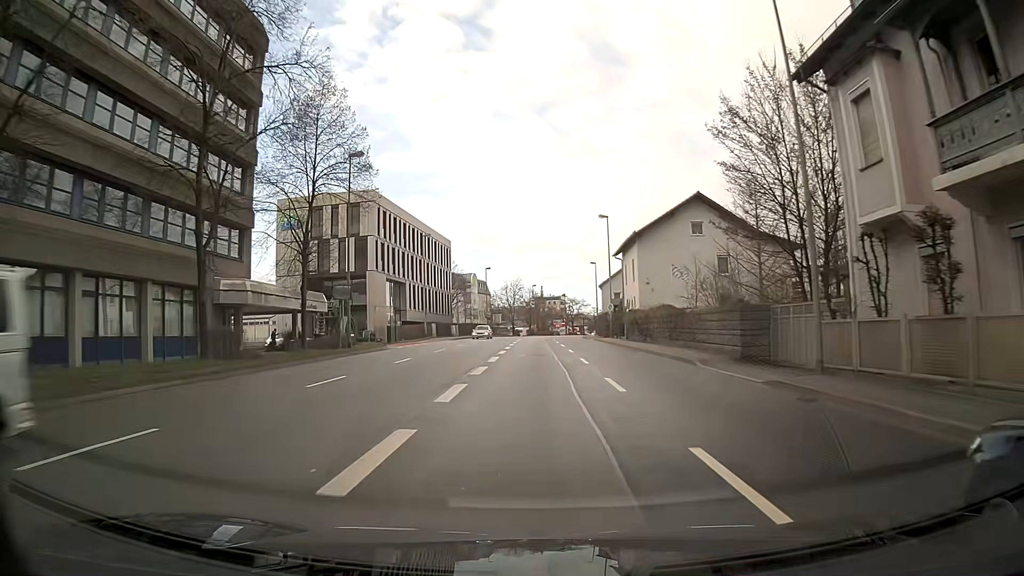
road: primary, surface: asphalt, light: Day
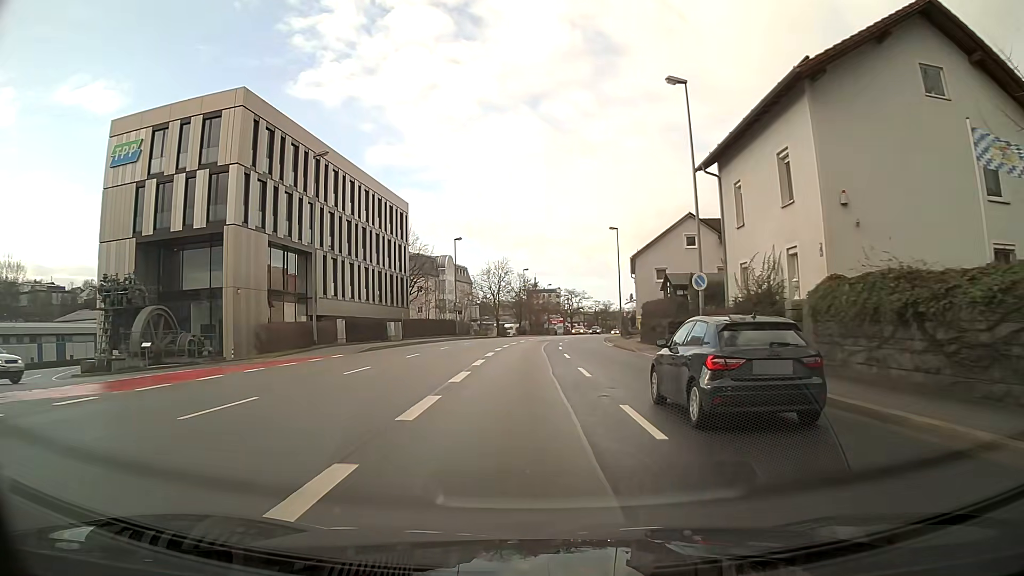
(+0.3, +32.3) m; 0°
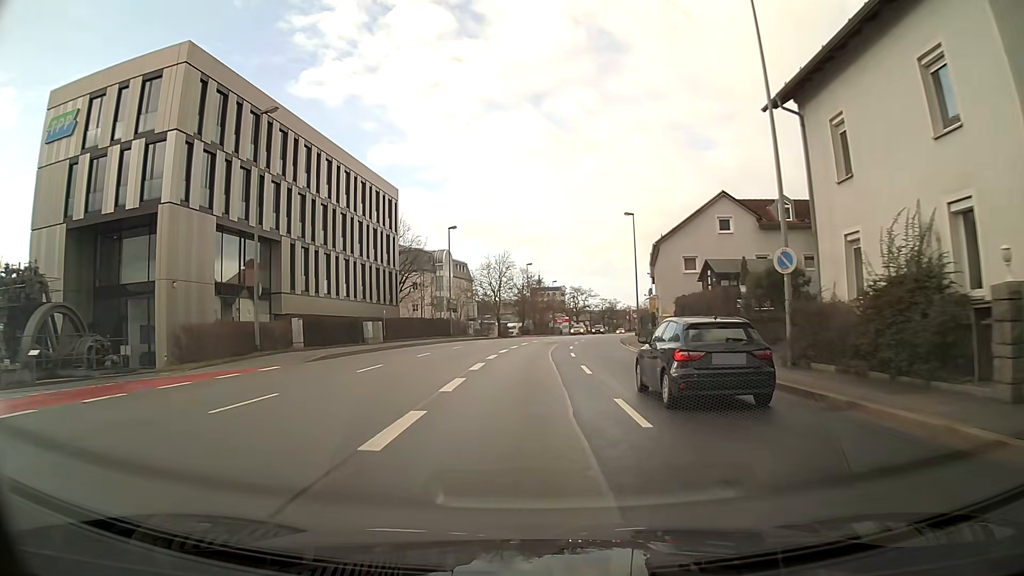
(0.0, +8.1) m; 0°
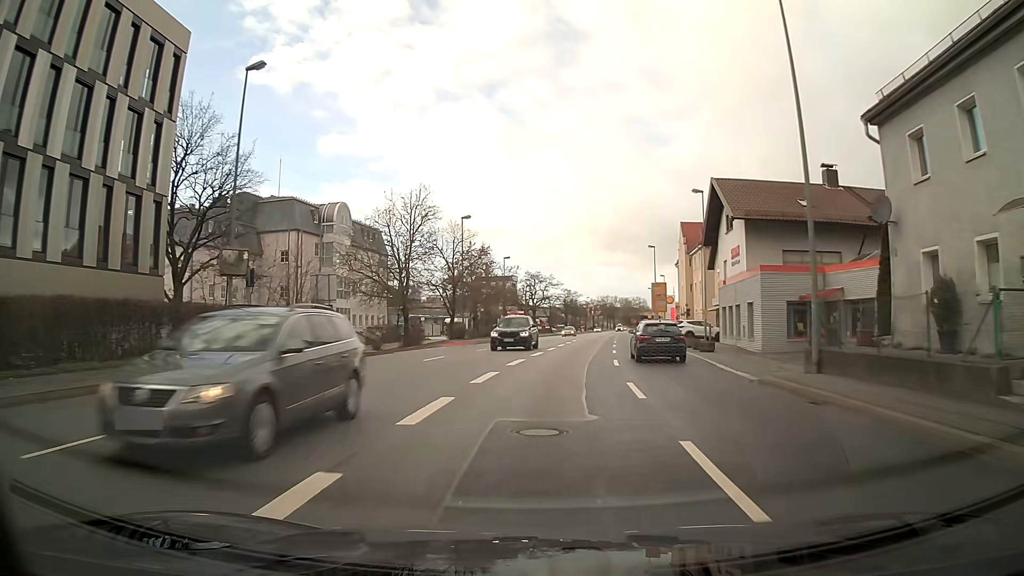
(+1.1, +40.3) m; +5°
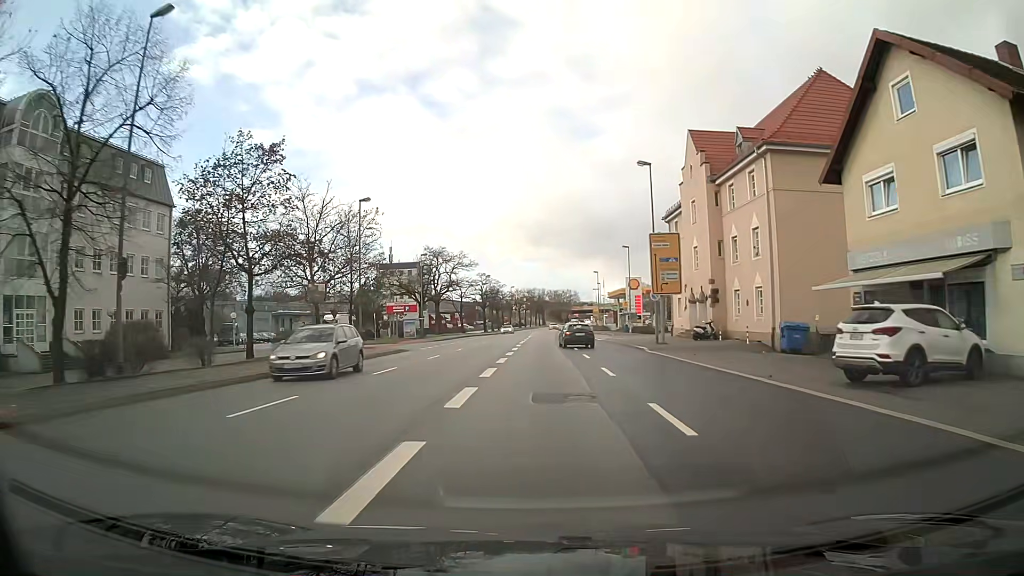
(+2.6, +40.0) m; +6°
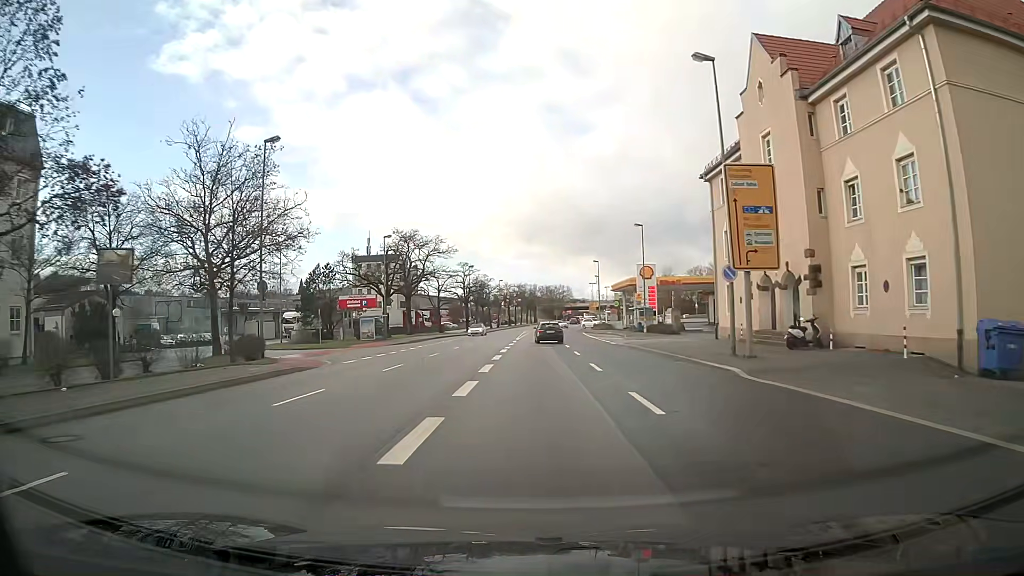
(+0.1, +16.1) m; +1°
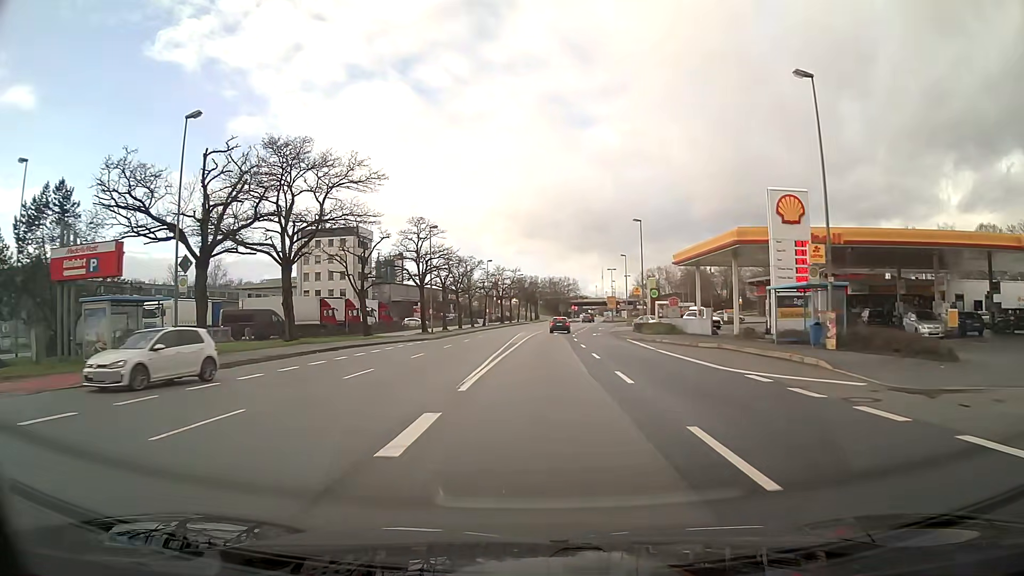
(+0.1, +40.4) m; +1°
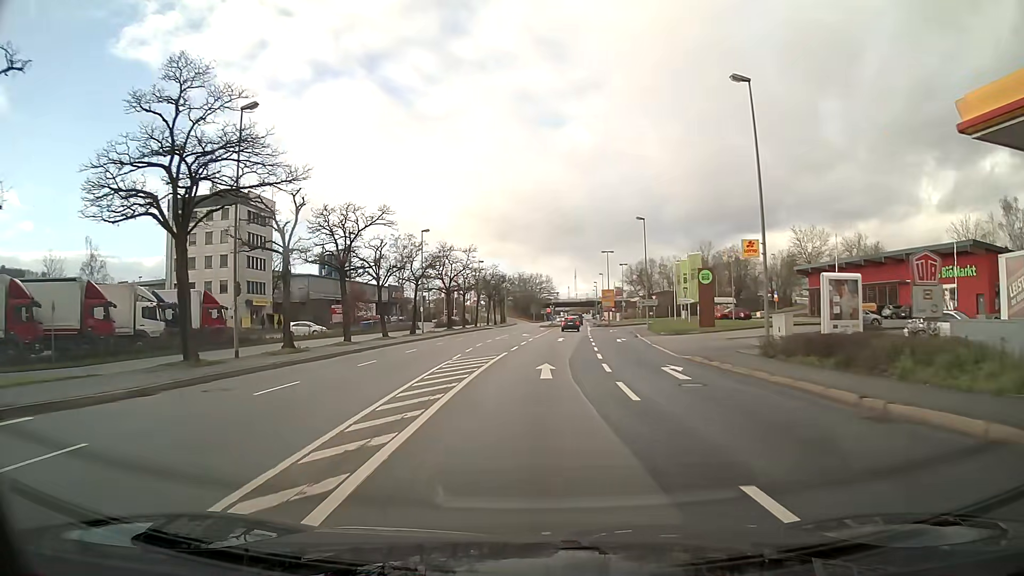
(+0.3, +39.0) m; +2°
